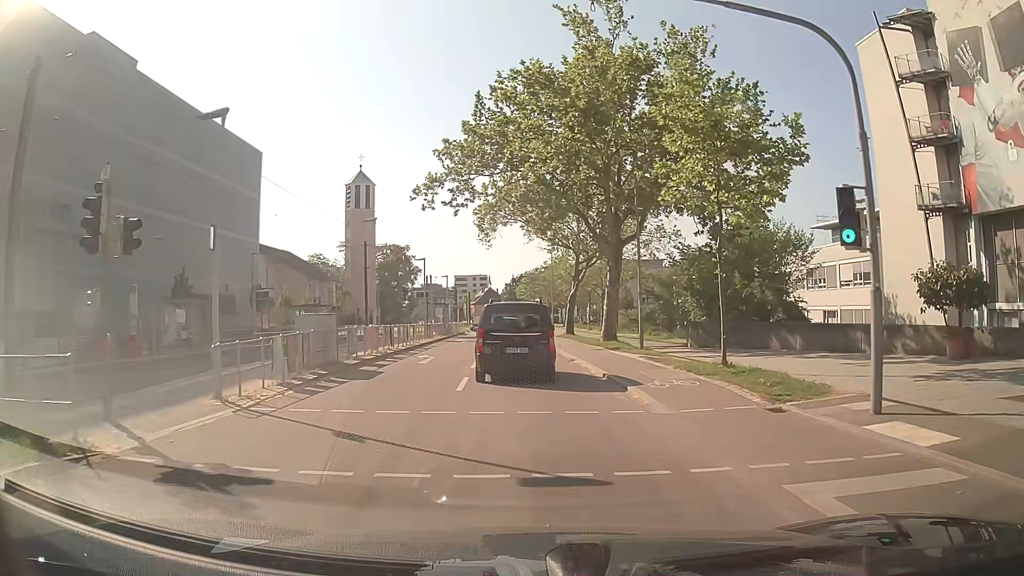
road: secondary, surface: asphalt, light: Day
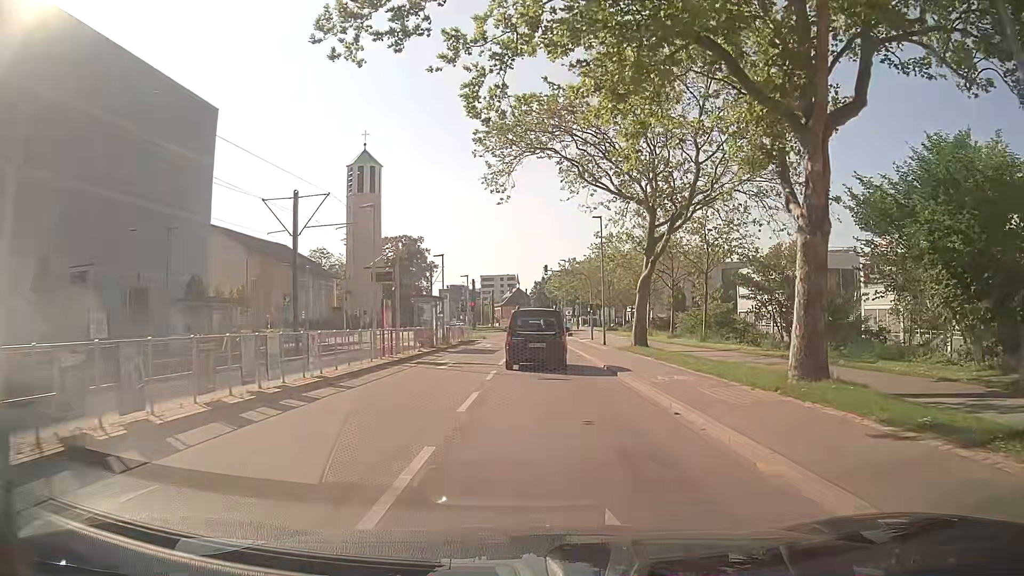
(-0.3, +21.6) m; -2°
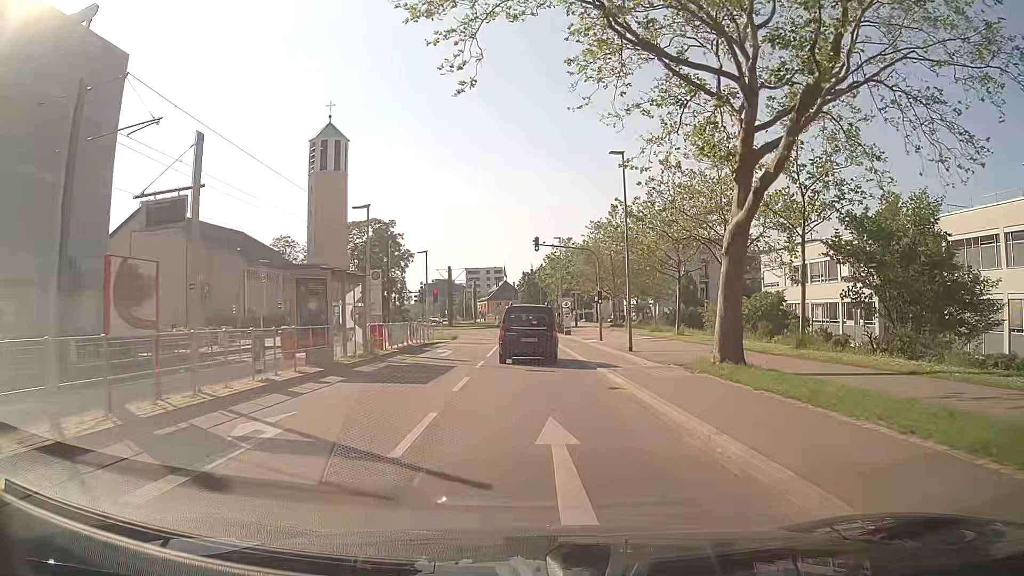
(+0.1, +15.9) m; +1°
